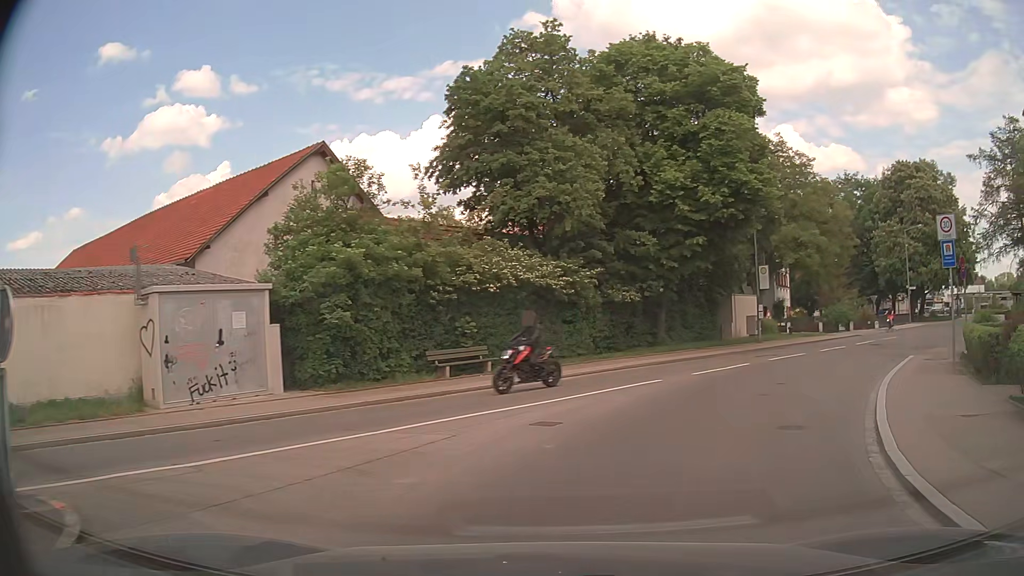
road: residential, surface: asphalt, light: Day
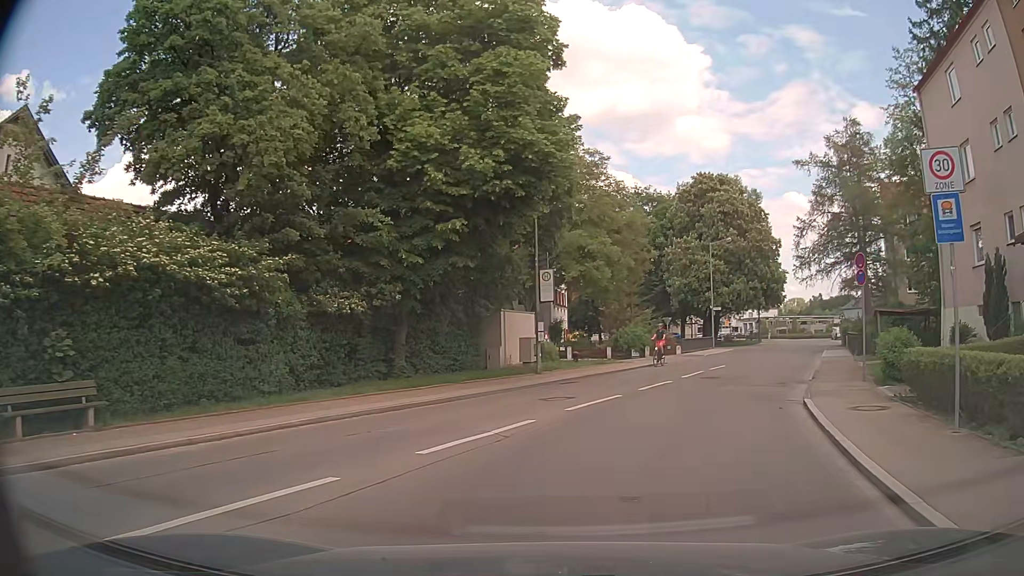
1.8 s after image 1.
(+1.8, +8.5) m; +21°
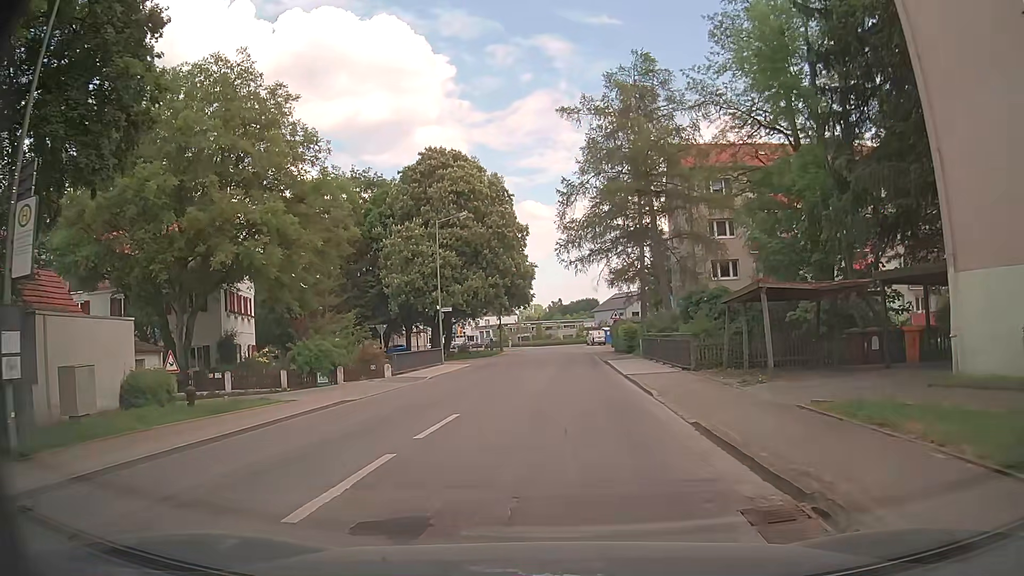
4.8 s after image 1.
(+3.5, +15.1) m; +23°
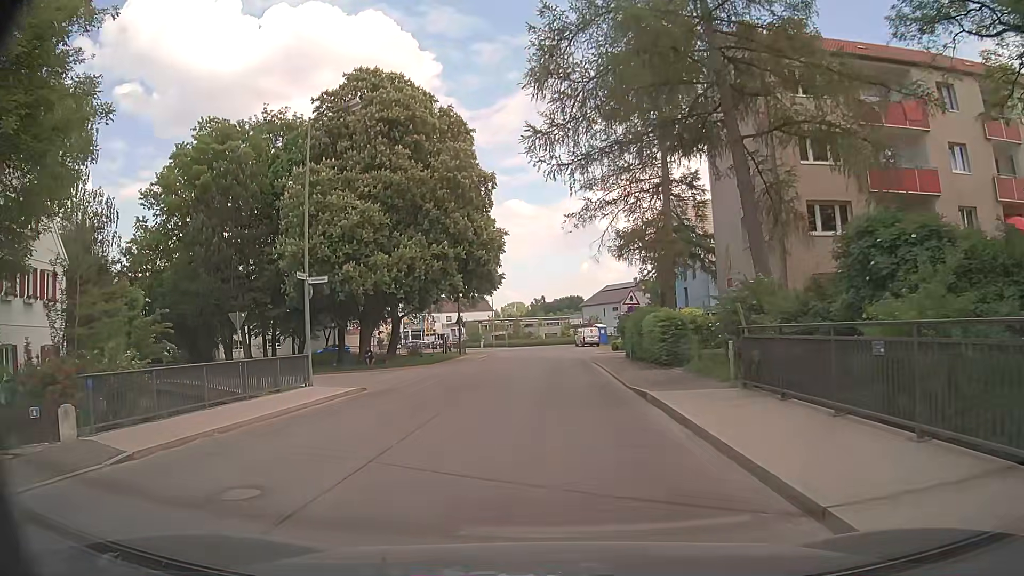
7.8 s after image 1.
(+0.4, +20.5) m; 0°
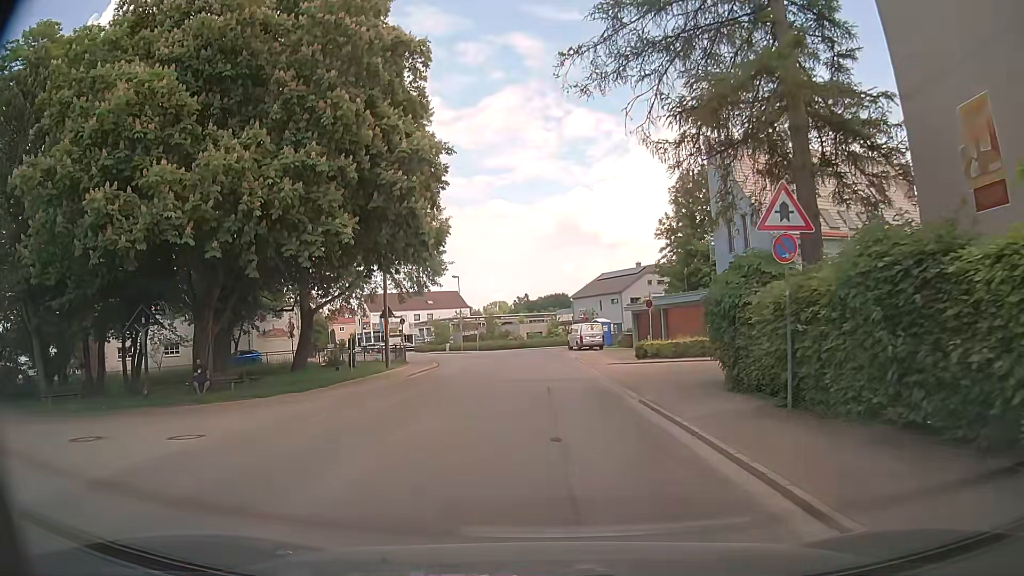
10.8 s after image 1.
(+0.7, +21.2) m; +4°
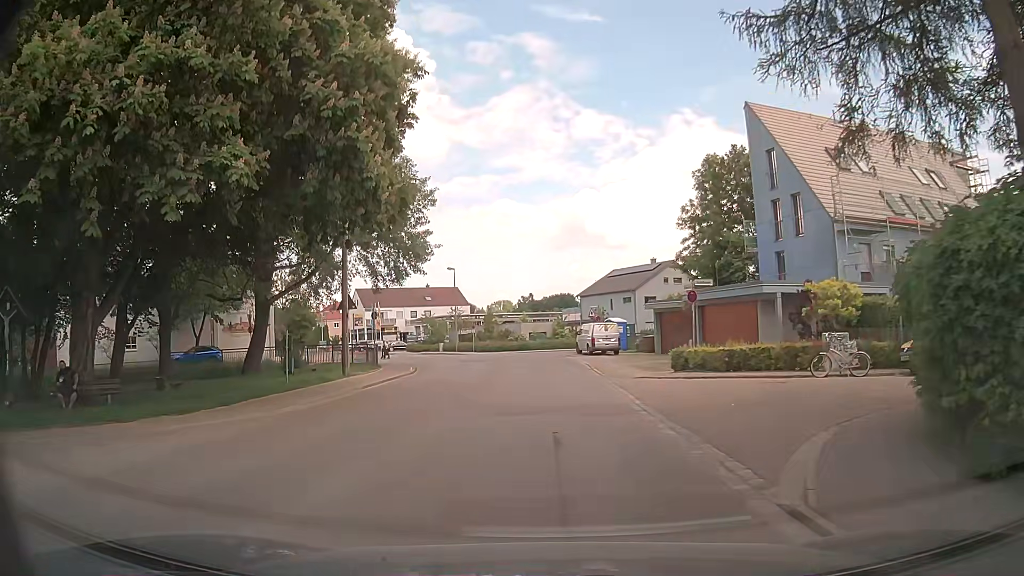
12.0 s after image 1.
(-0.2, +8.1) m; -1°
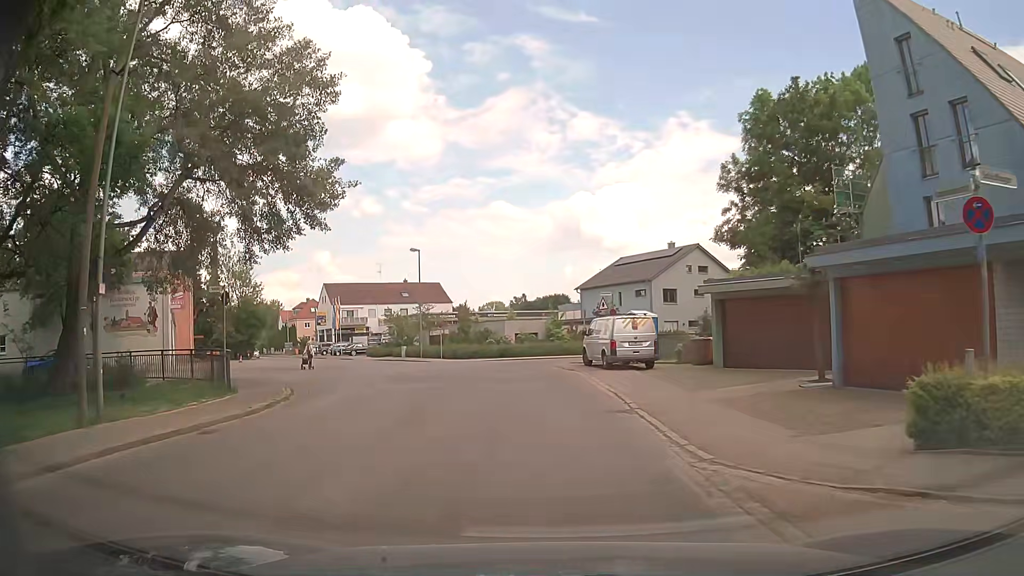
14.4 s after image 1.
(-0.2, +16.1) m; 0°
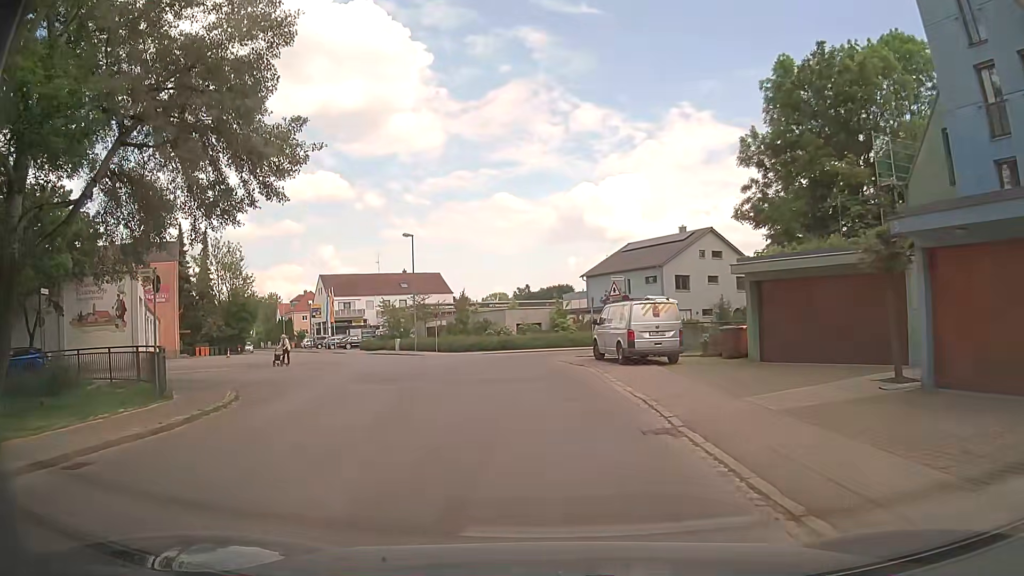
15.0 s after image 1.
(0.0, +4.0) m; -1°
(0, +10) (-1, +20) (-3, +30) (-7, +39) (-12, +48) (-17, +56) (-22, +65) (-27, +74) (-31, +82) (-36, +91) m
